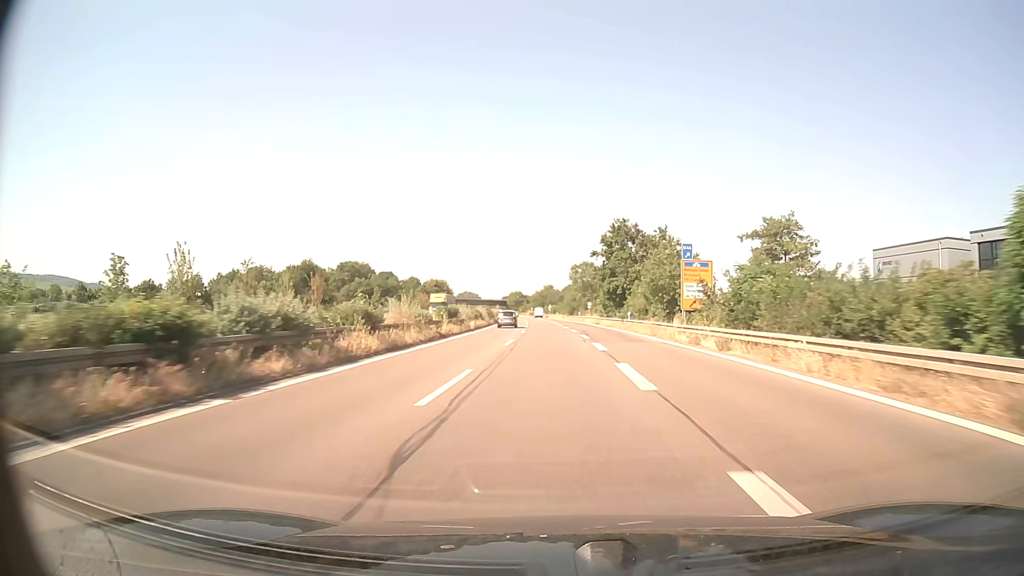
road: trunk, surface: asphalt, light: Day
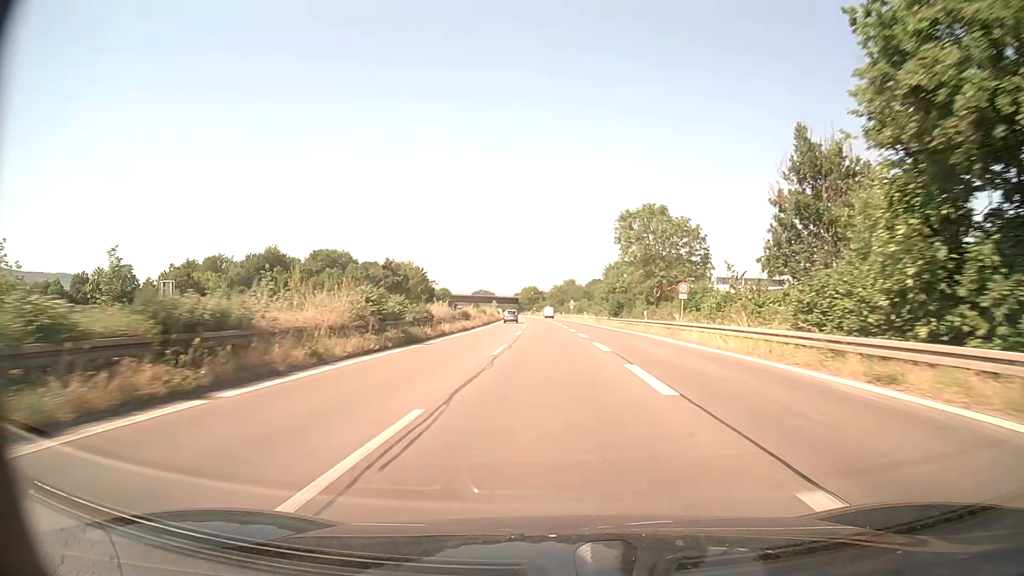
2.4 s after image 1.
(-0.9, +60.7) m; -2°
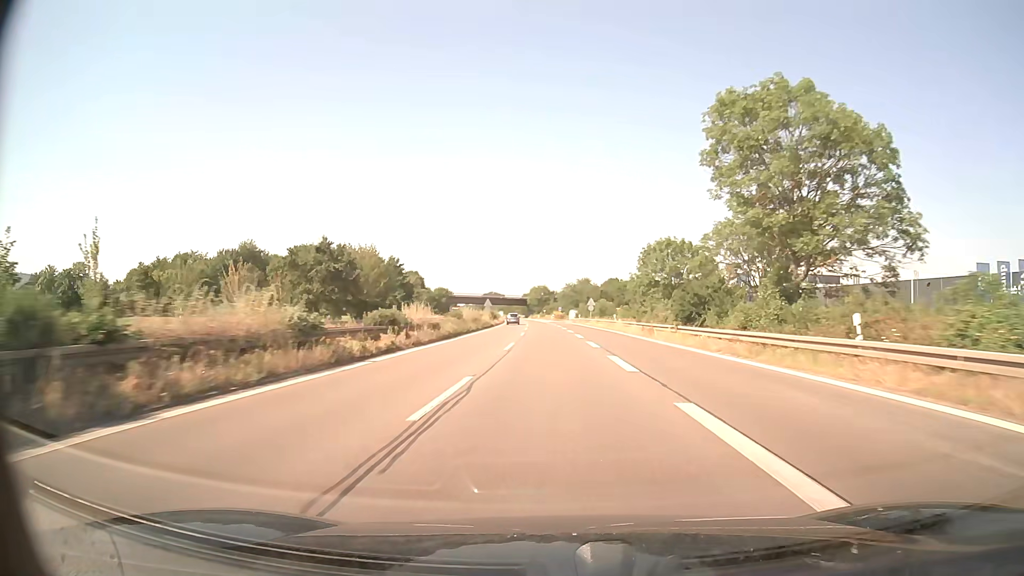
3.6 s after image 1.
(-0.3, +30.9) m; -1°
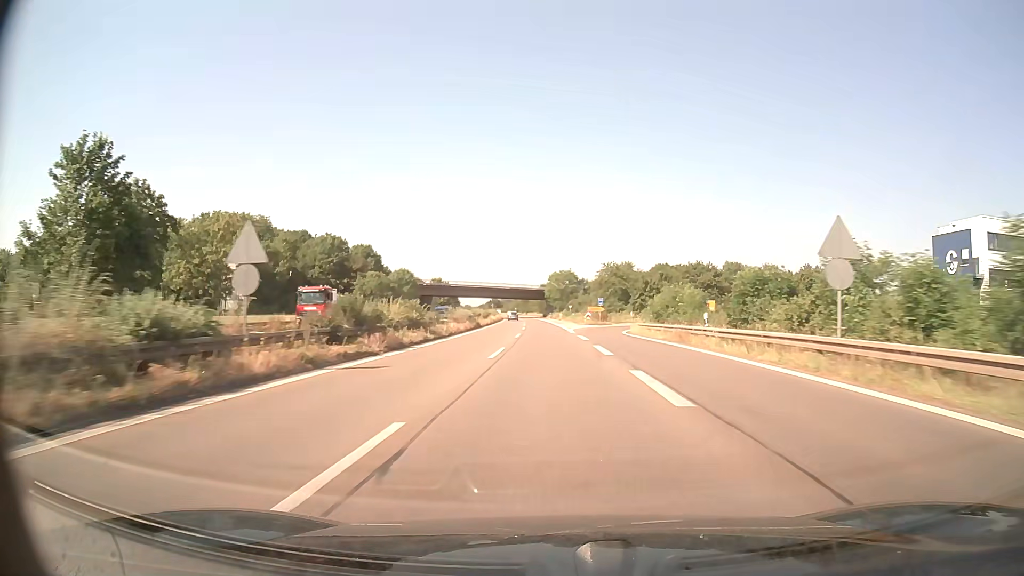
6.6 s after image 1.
(-1.4, +78.4) m; -2°
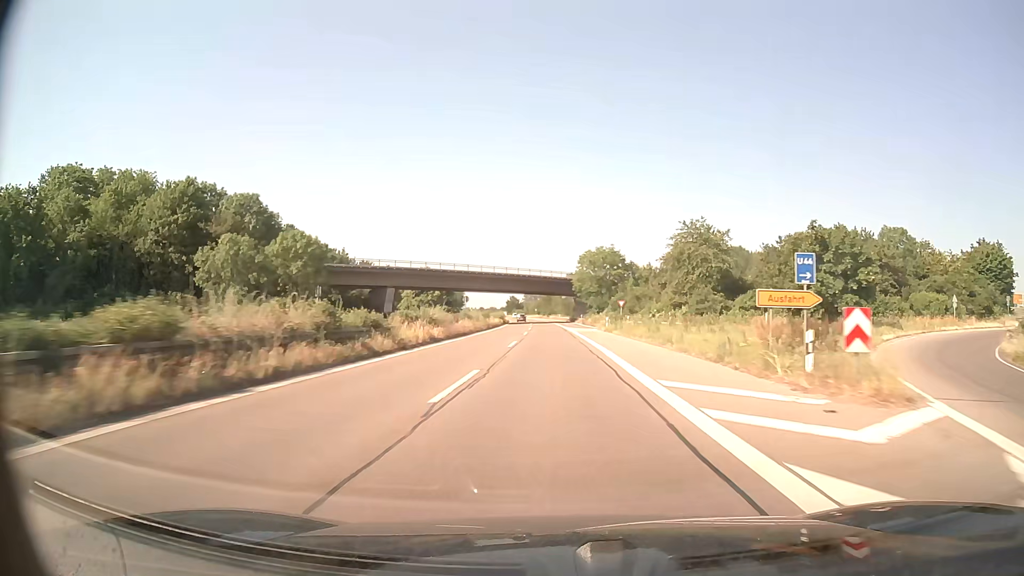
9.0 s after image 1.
(-1.1, +63.9) m; -2°
(0, +10) (0, +20) (0, +30) (0, +40) (-1, +50) (-1, +60) (-1, +70) (-1, +80) (-2, +90) (-2, +100) m
